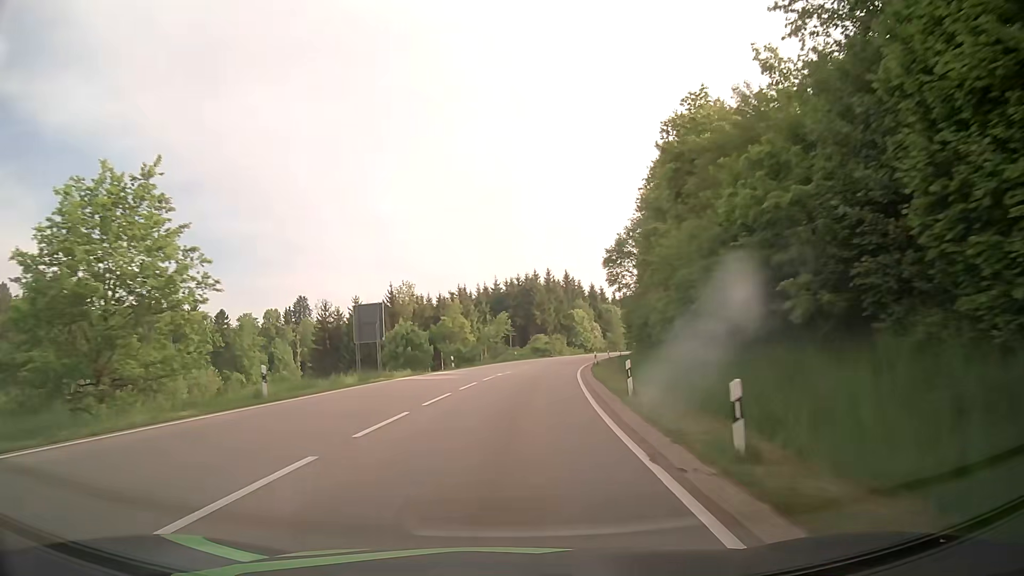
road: primary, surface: asphalt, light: Day
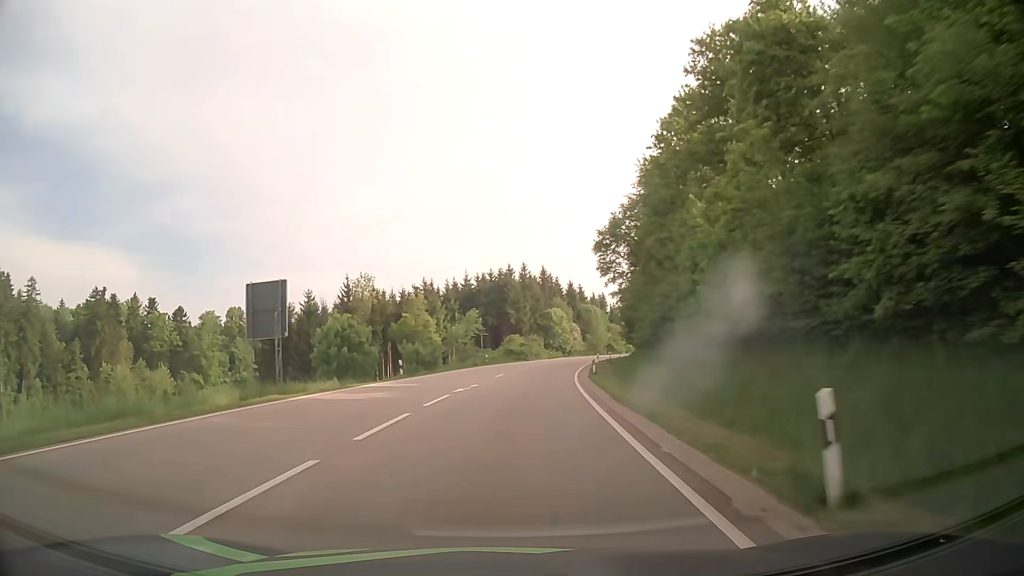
(+0.3, +12.3) m; +3°
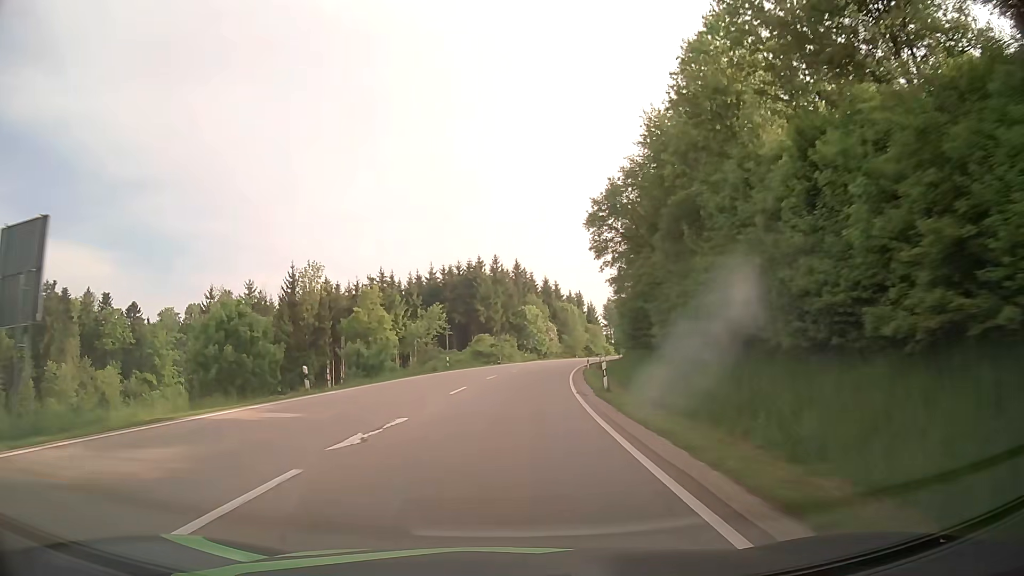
(+0.3, +12.7) m; +2°
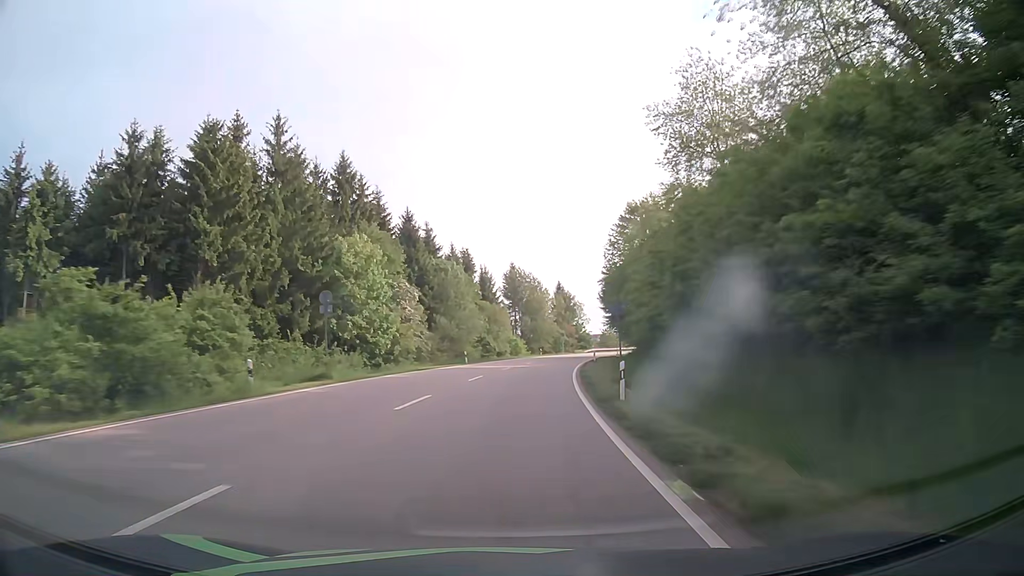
(+6.3, +67.7) m; +10°
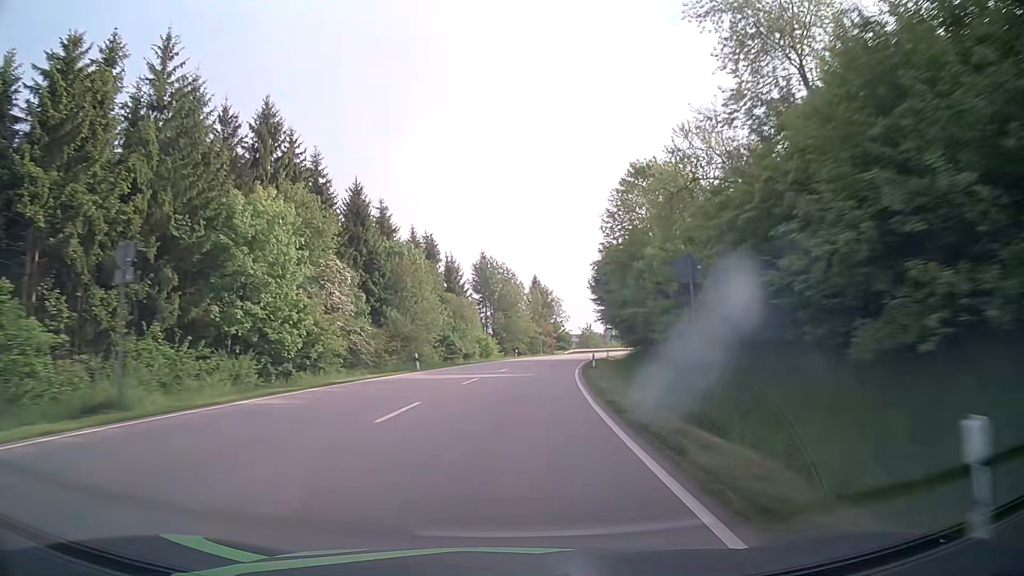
(+0.3, +14.3) m; +2°
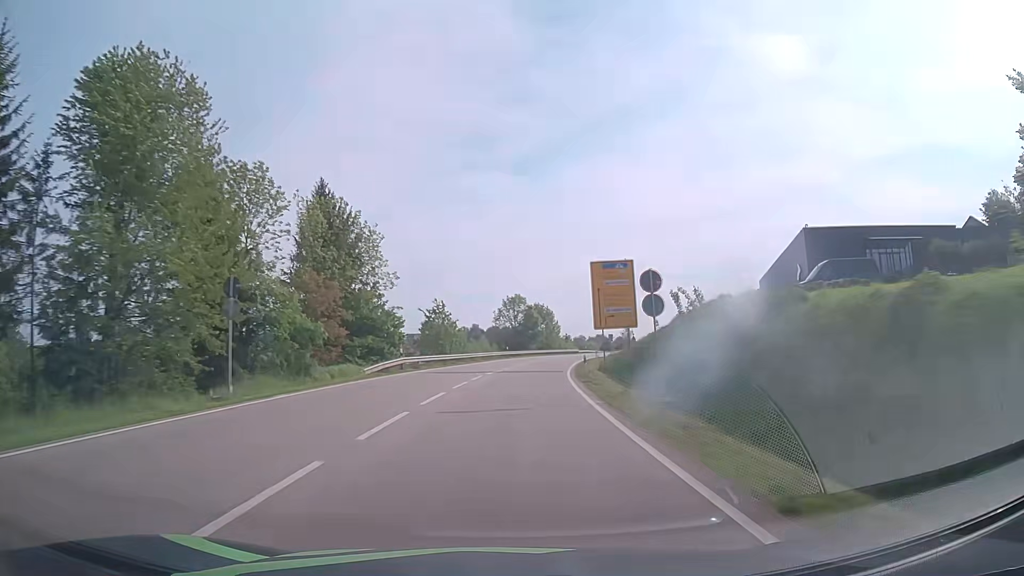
(+8.5, +73.0) m; +13°
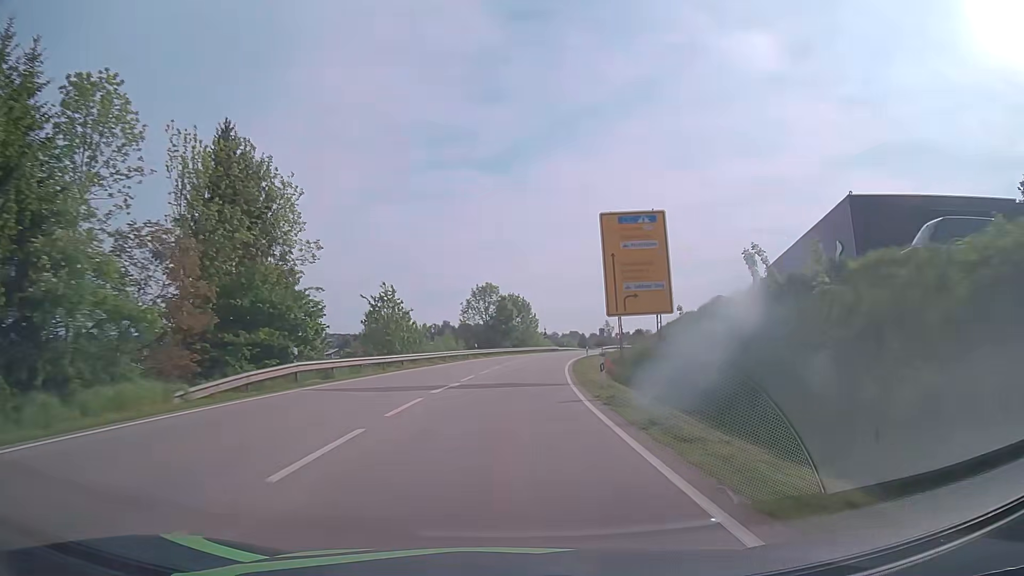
(+0.4, +15.0) m; +3°
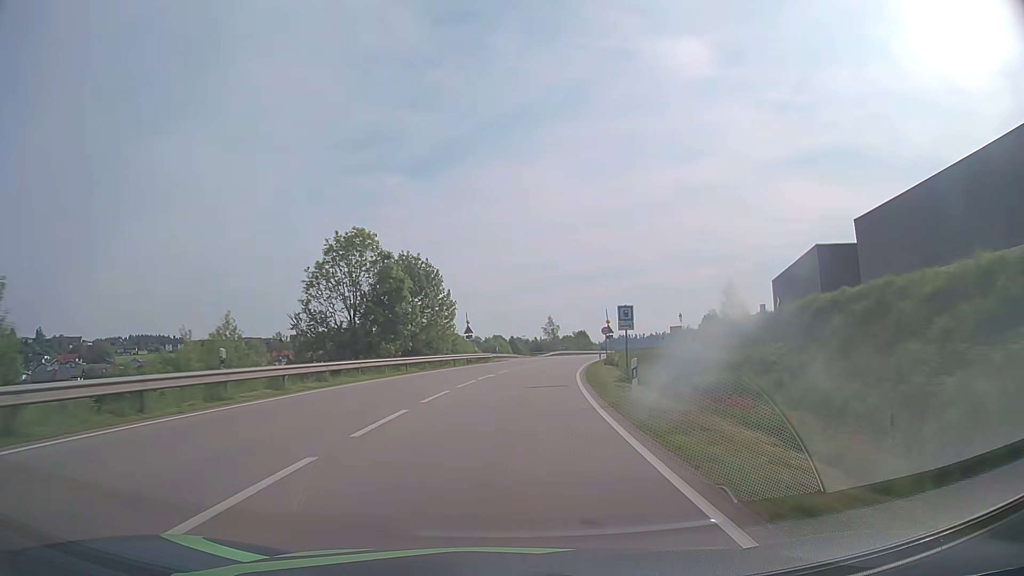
(+2.3, +45.1) m; +6°
(0, +10) (+1, +20) (+1, +30) (+3, +40) (+4, +50) (+6, +60) (+8, +69) (+10, +79) (+13, +89) (+15, +98) m
